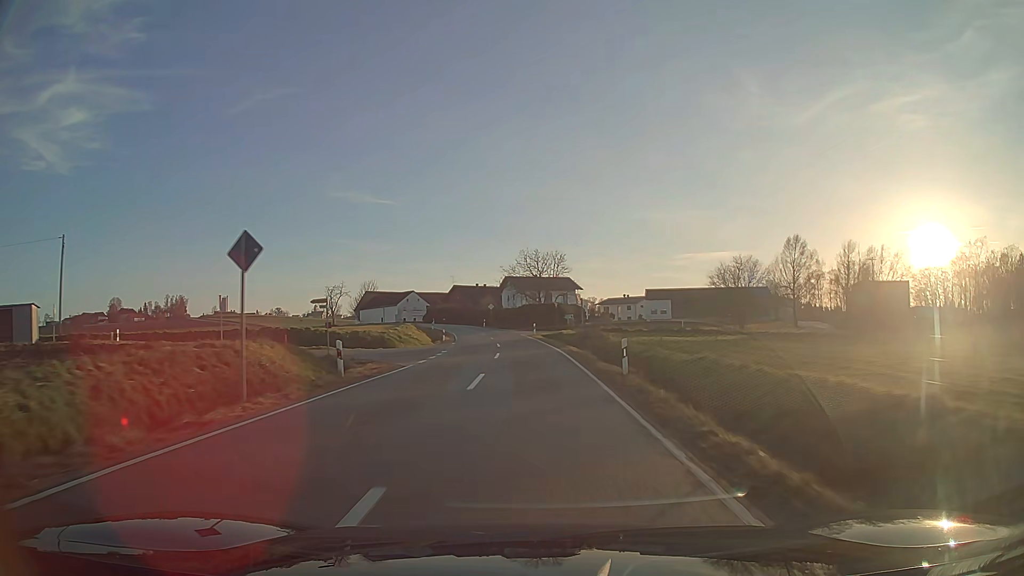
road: tertiary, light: Day
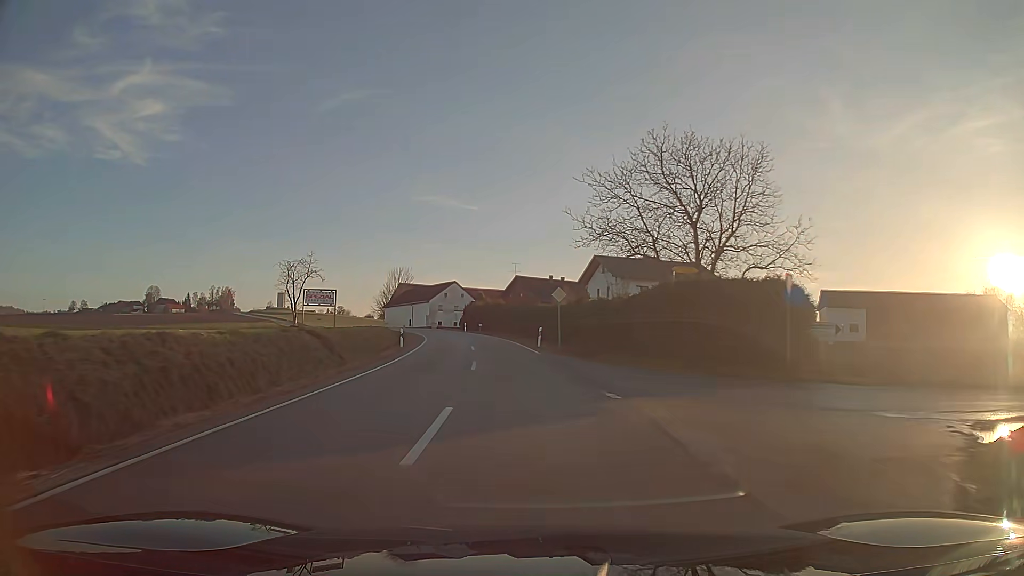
(-2.9, +56.2) m; -8°
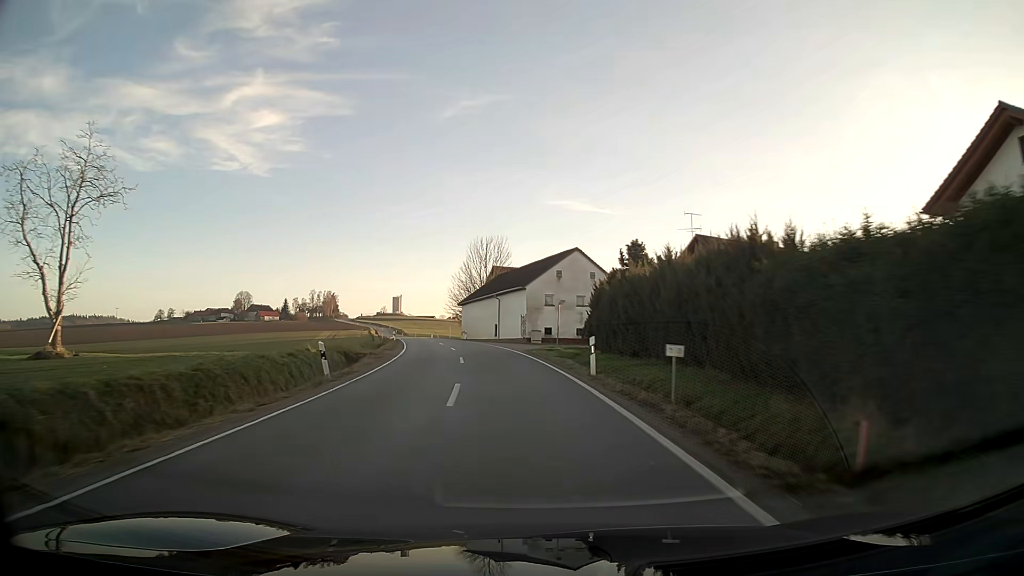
(-5.3, +56.5) m; -12°
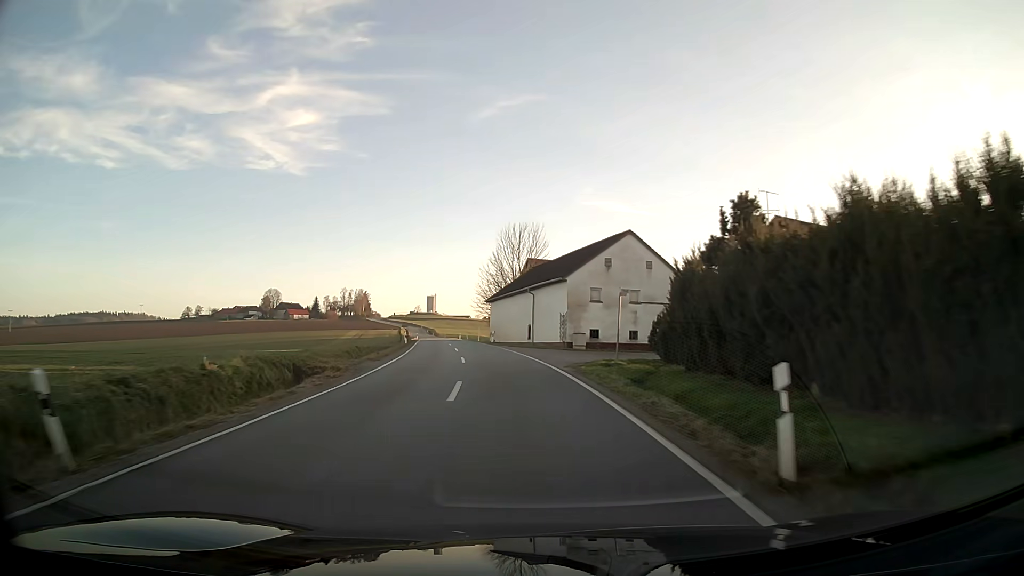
(-0.3, +11.6) m; -3°
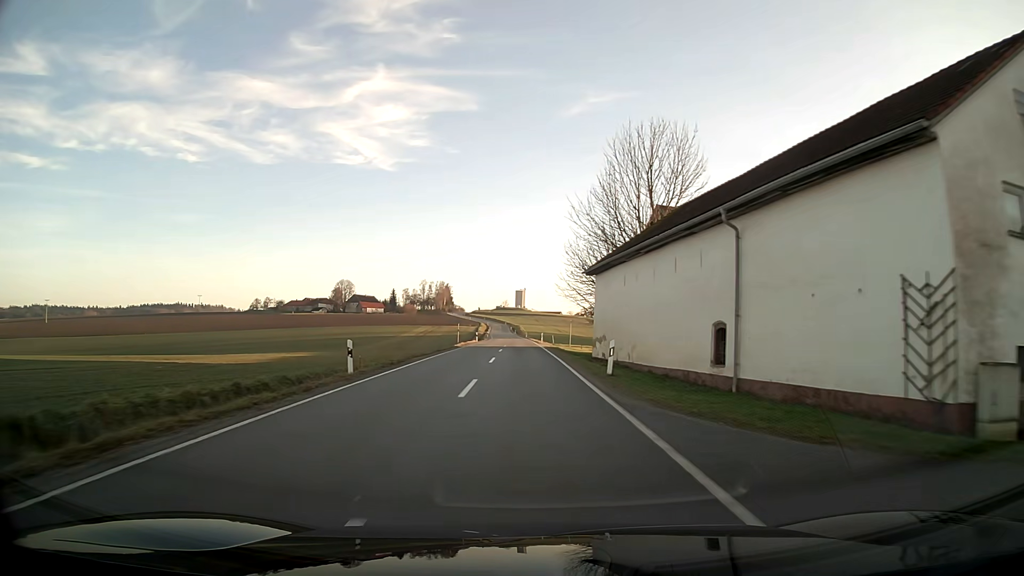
(-2.5, +35.8) m; -7°
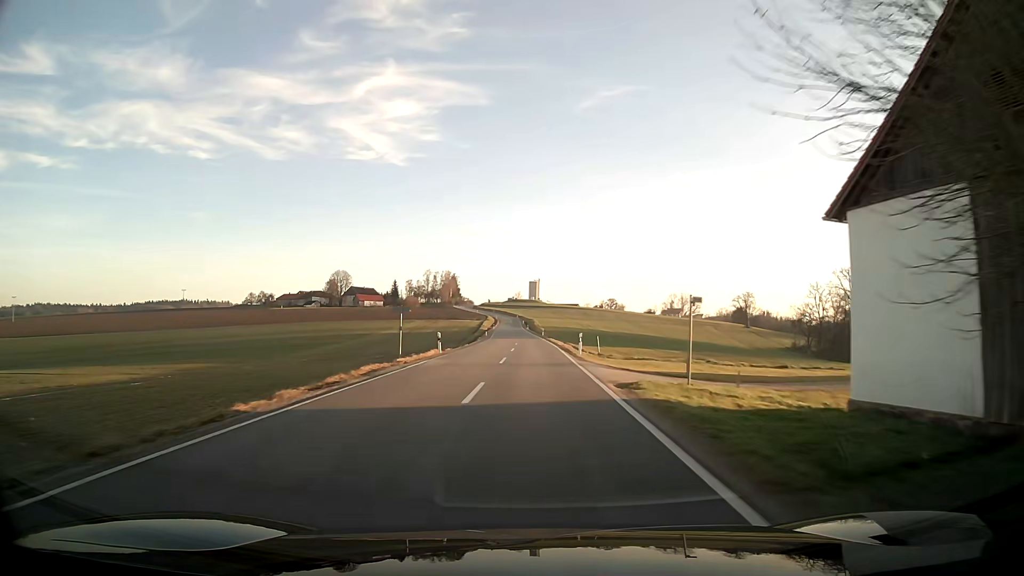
(-0.4, +37.9) m; -1°
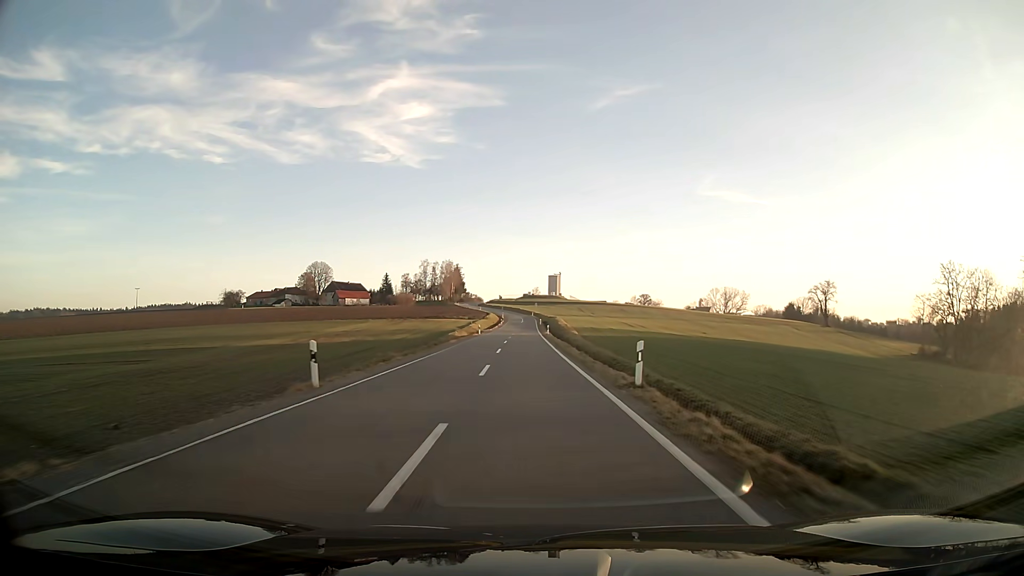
(-0.8, +67.8) m; -2°
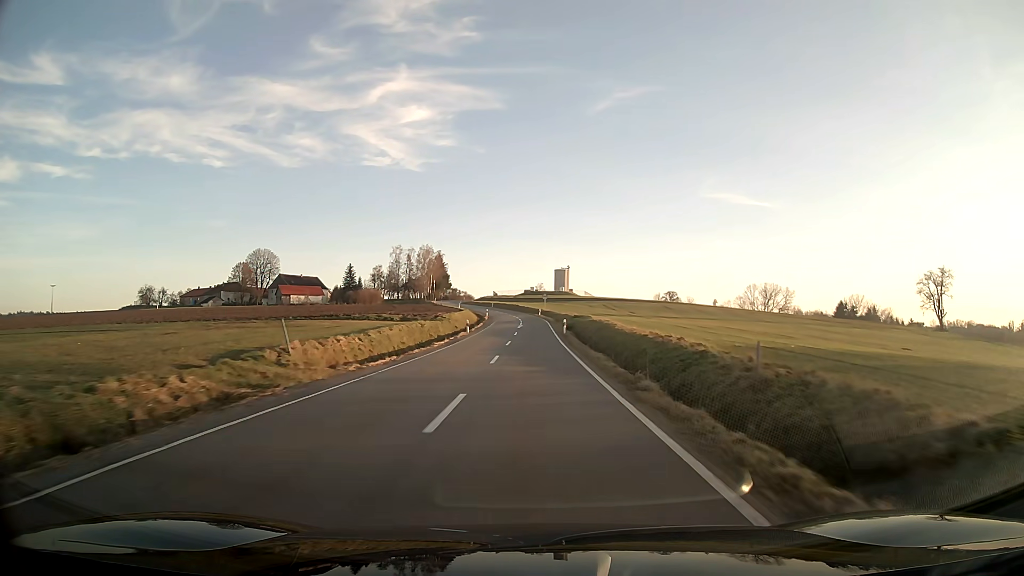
(-0.5, +70.2) m; 0°
